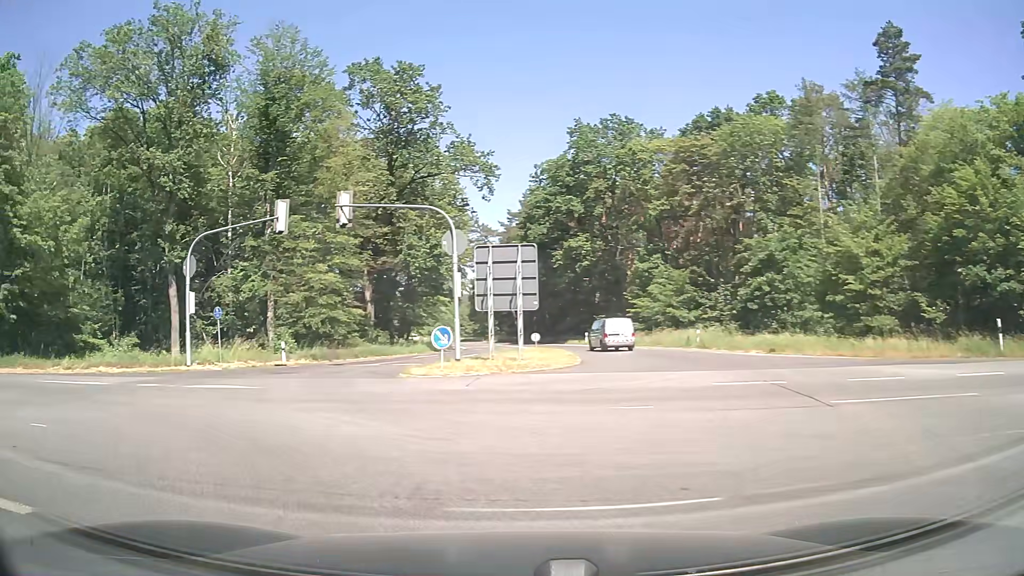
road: secondary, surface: asphalt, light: Day
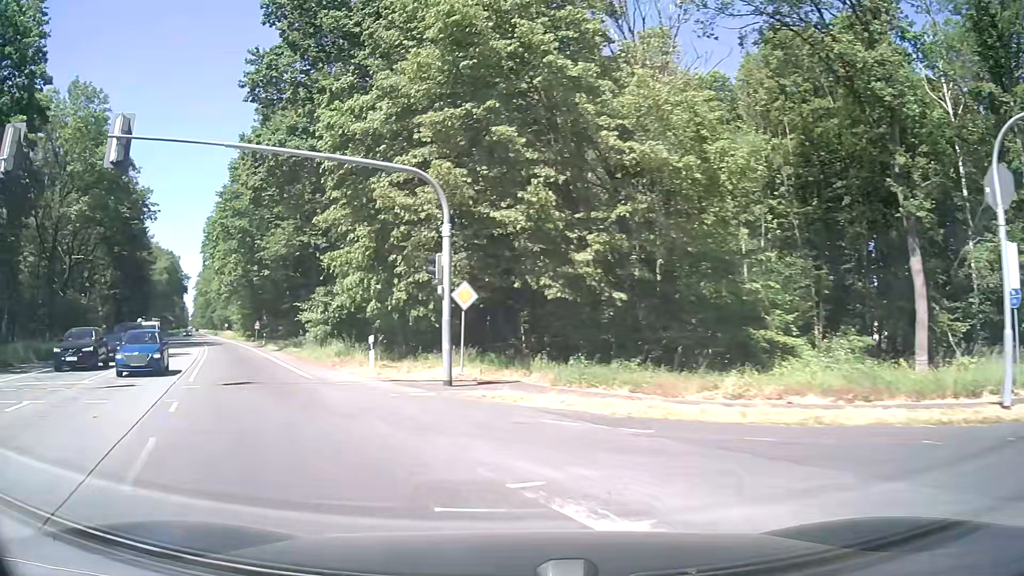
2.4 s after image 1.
(-8.8, +13.9) m; -59°
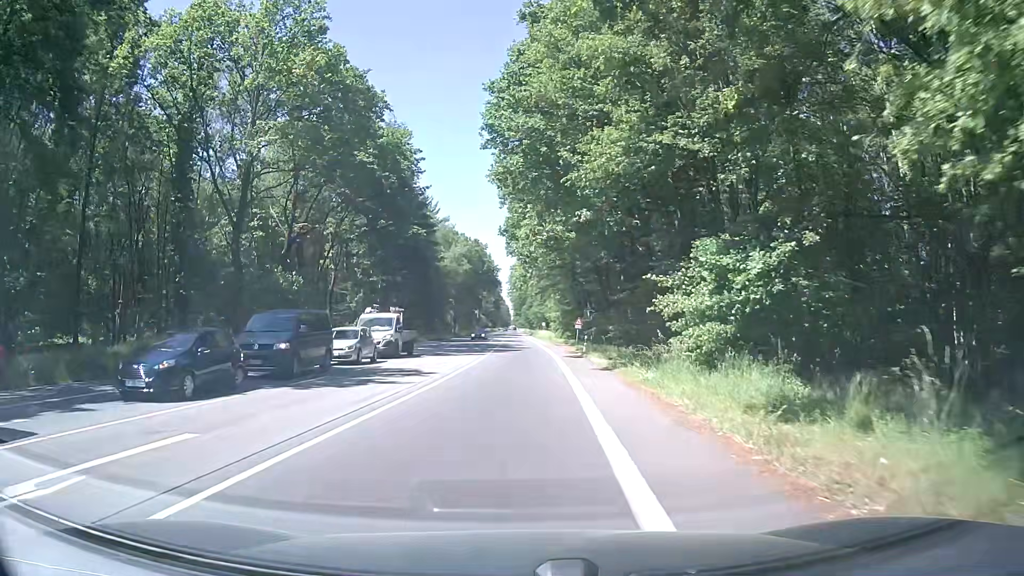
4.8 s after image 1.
(-6.8, +21.0) m; -27°
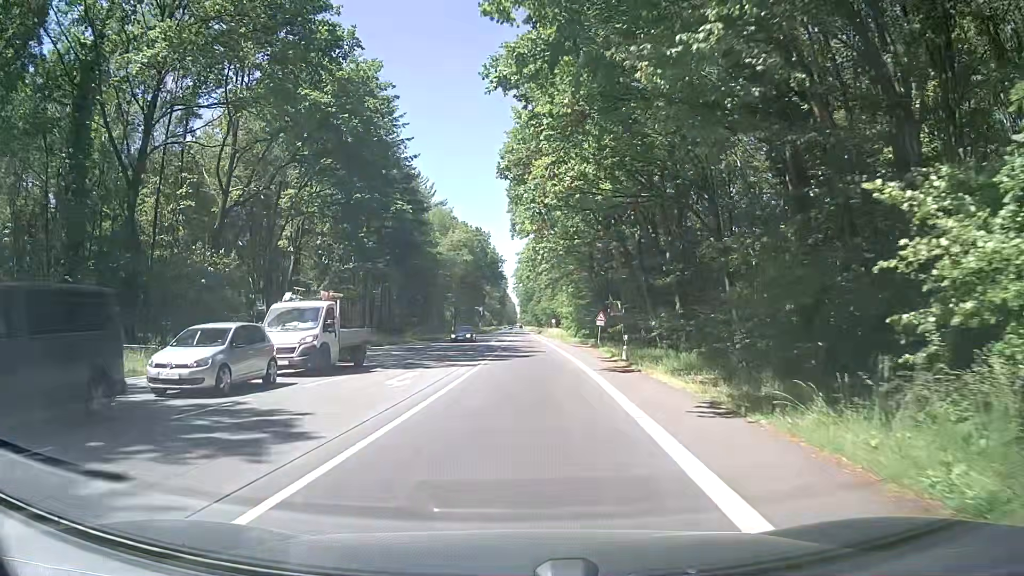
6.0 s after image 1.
(0.0, +13.3) m; 0°
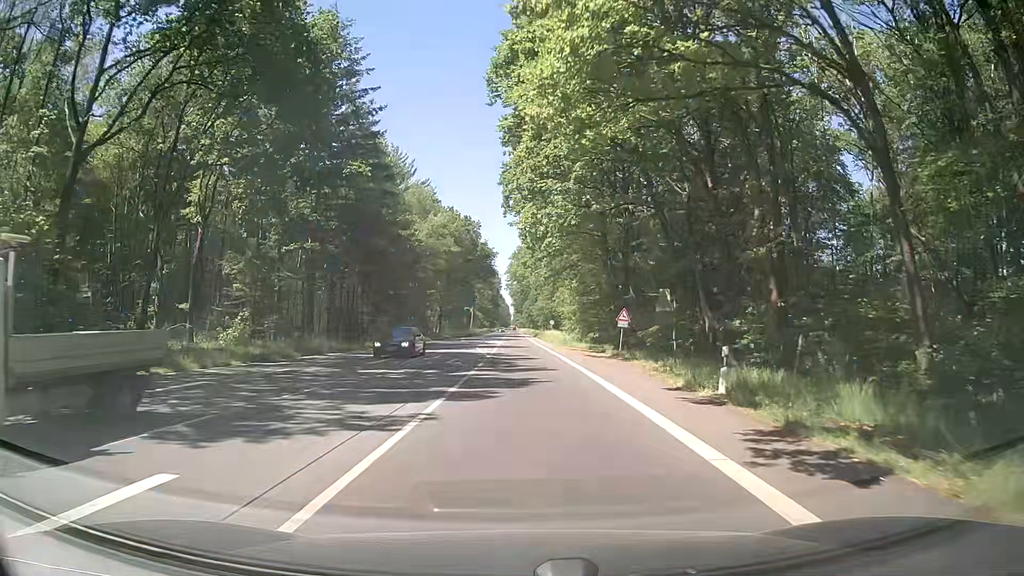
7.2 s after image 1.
(-0.1, +14.6) m; 0°
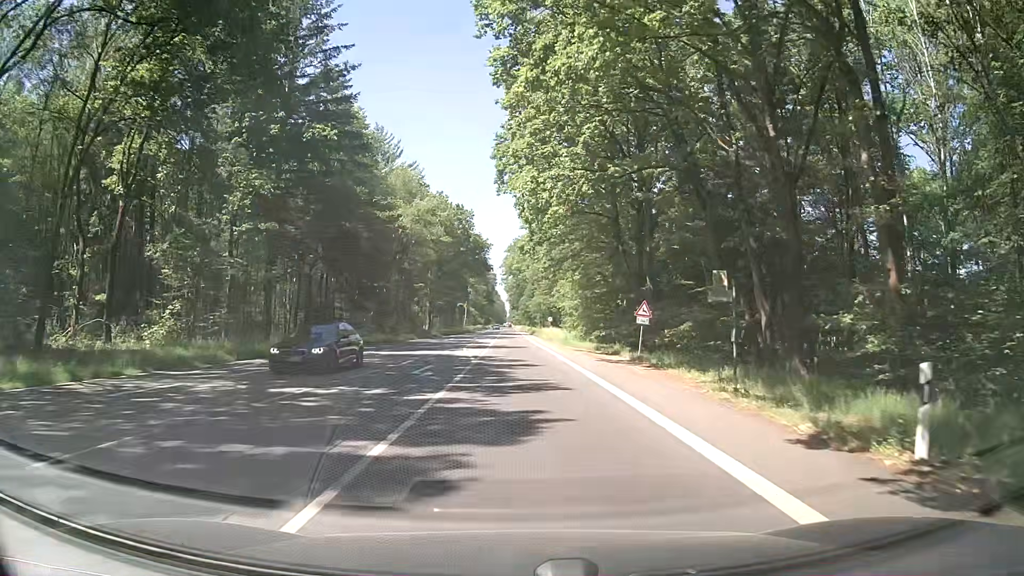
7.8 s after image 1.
(+0.1, +7.7) m; +1°
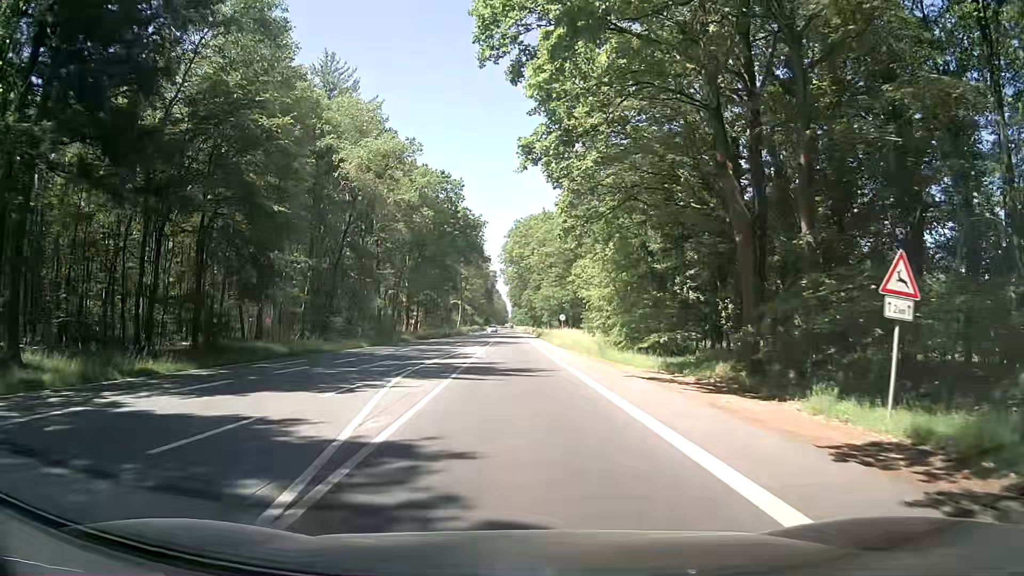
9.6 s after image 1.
(-0.1, +22.7) m; -1°
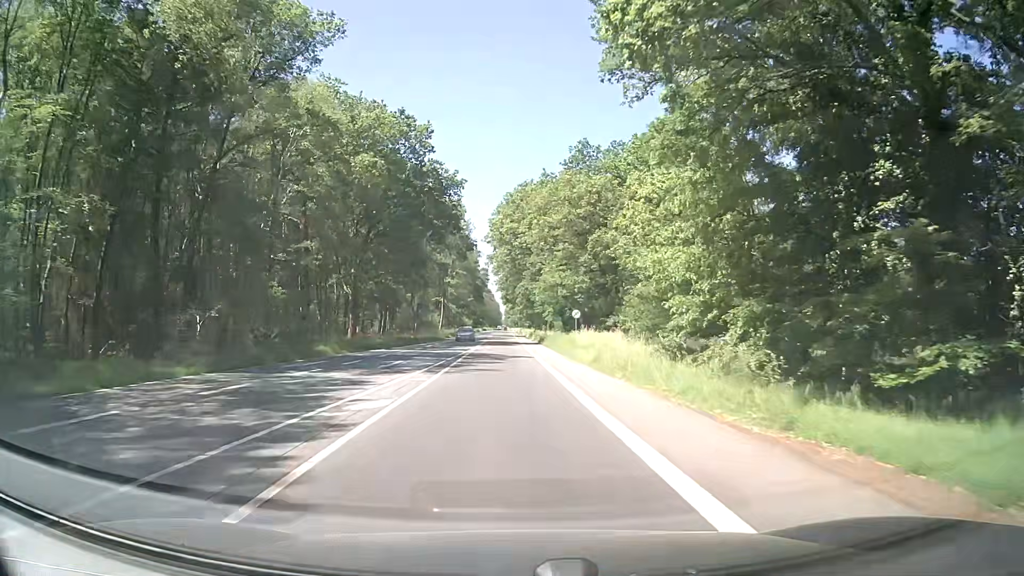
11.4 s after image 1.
(+0.3, +24.1) m; +1°
(0, +10) (0, +20) (0, +30) (-1, +40) (-1, +50) (-1, +60) (-1, +70) (-2, +80) (-2, +90) (-2, +100) m
